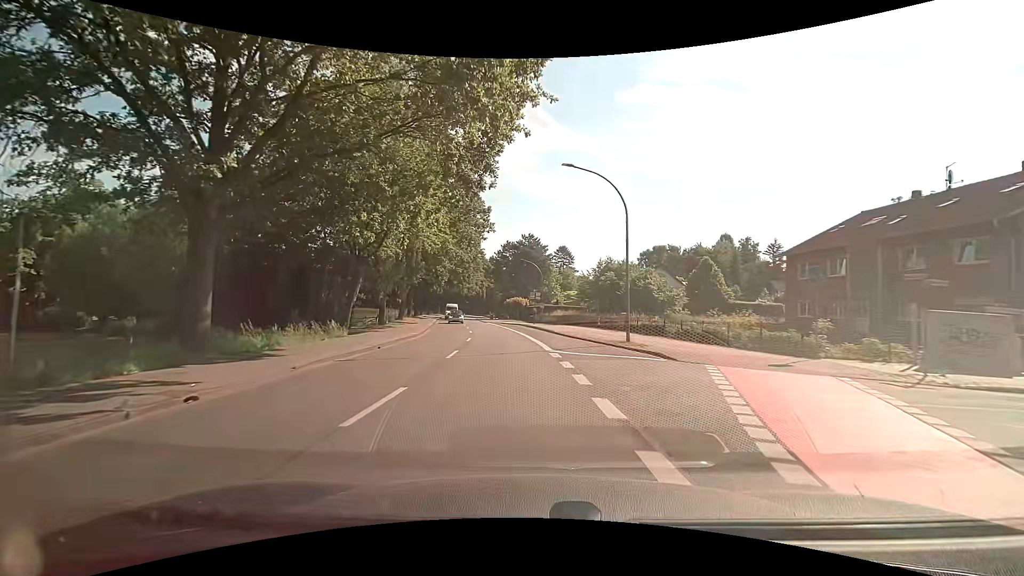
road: tertiary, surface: asphalt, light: Day
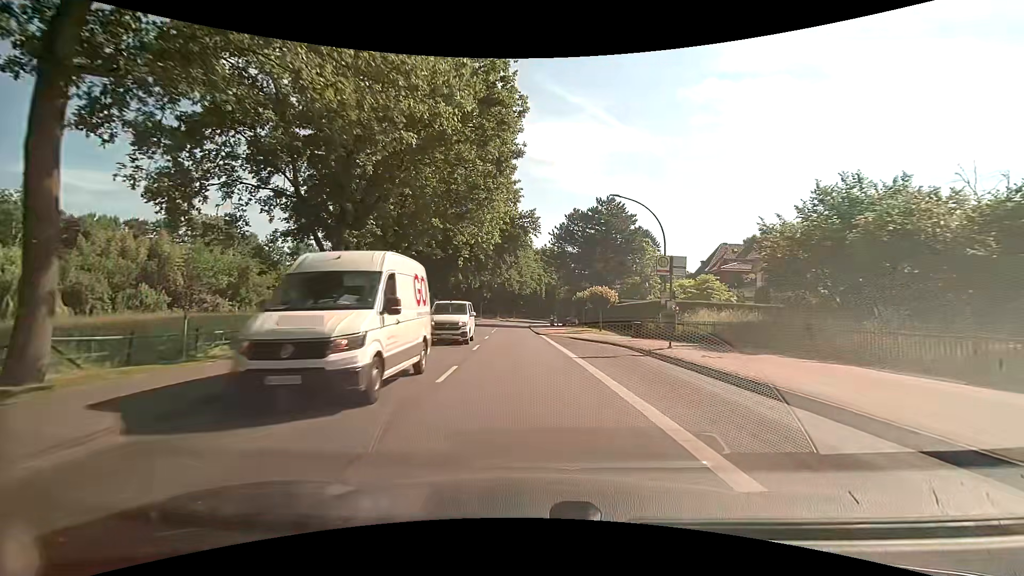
(-2.1, +33.7) m; -7°
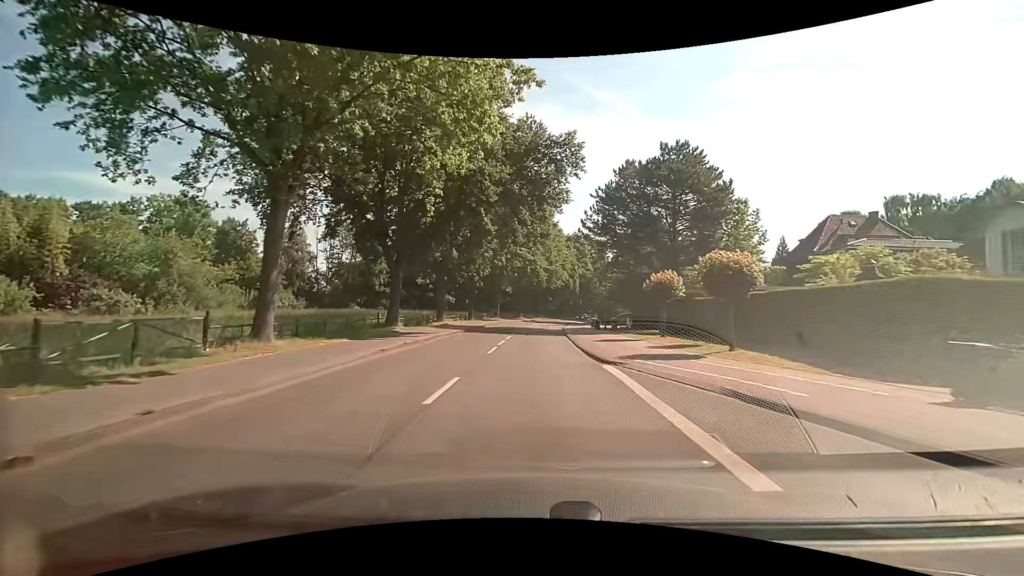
(-0.5, +20.6) m; -3°
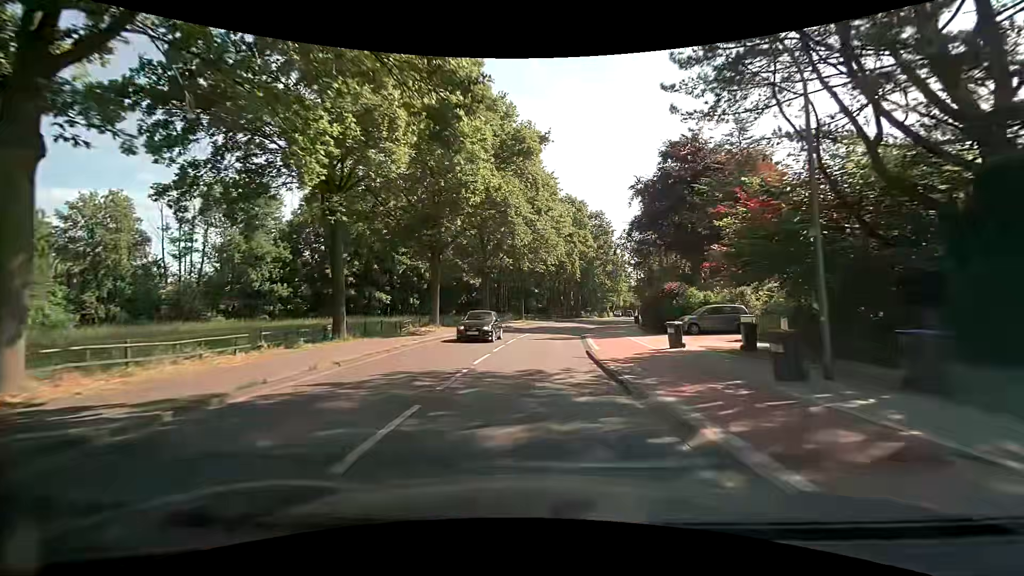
(+0.3, +34.9) m; +2°
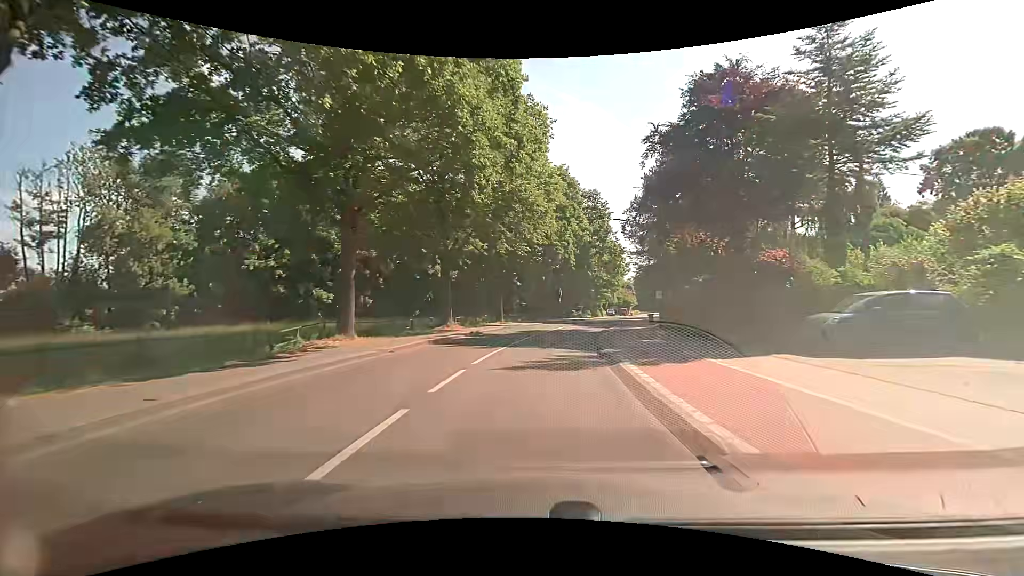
(+0.1, +14.2) m; +1°
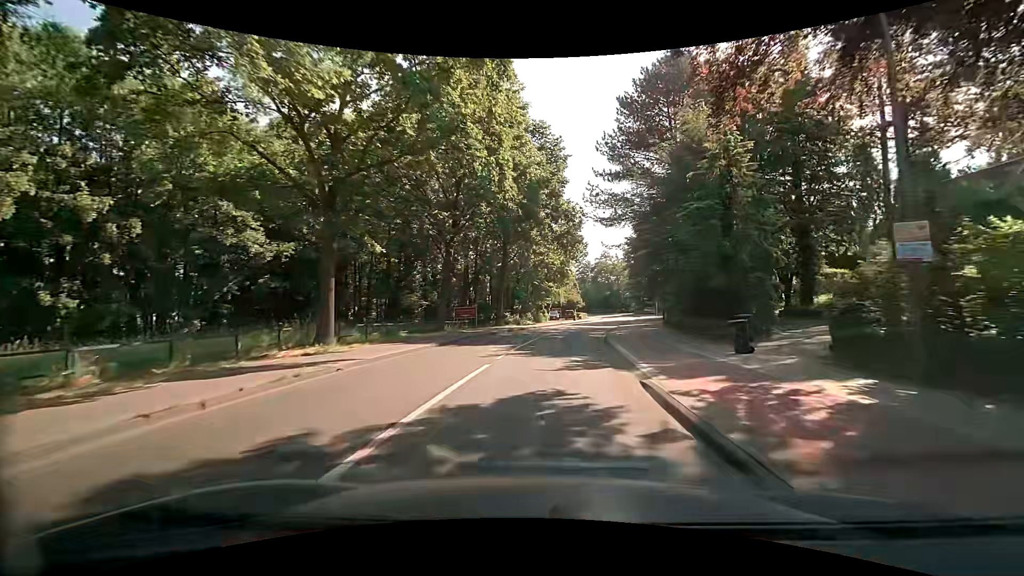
(+1.8, +28.4) m; +7°
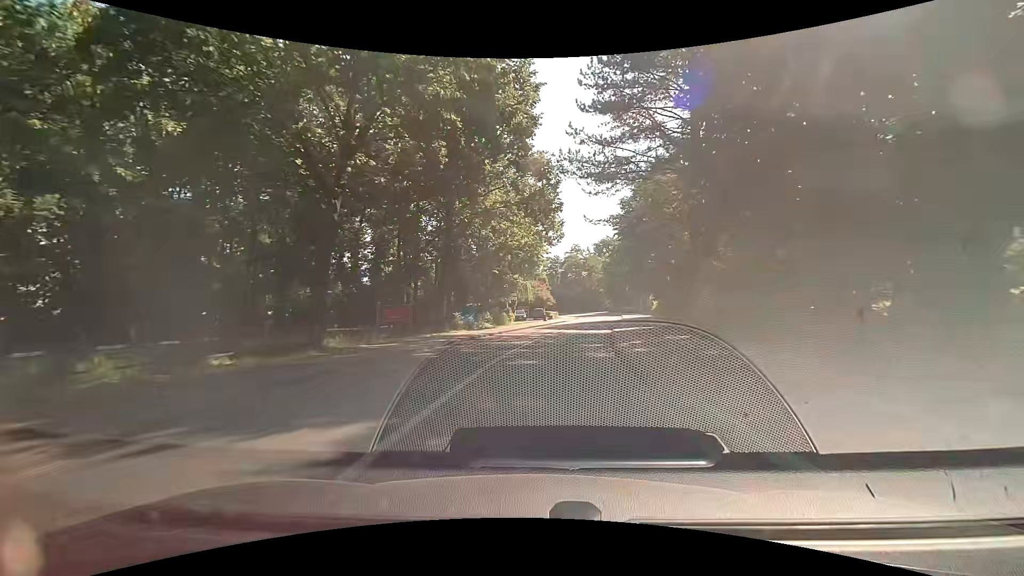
(+0.5, +14.2) m; +5°
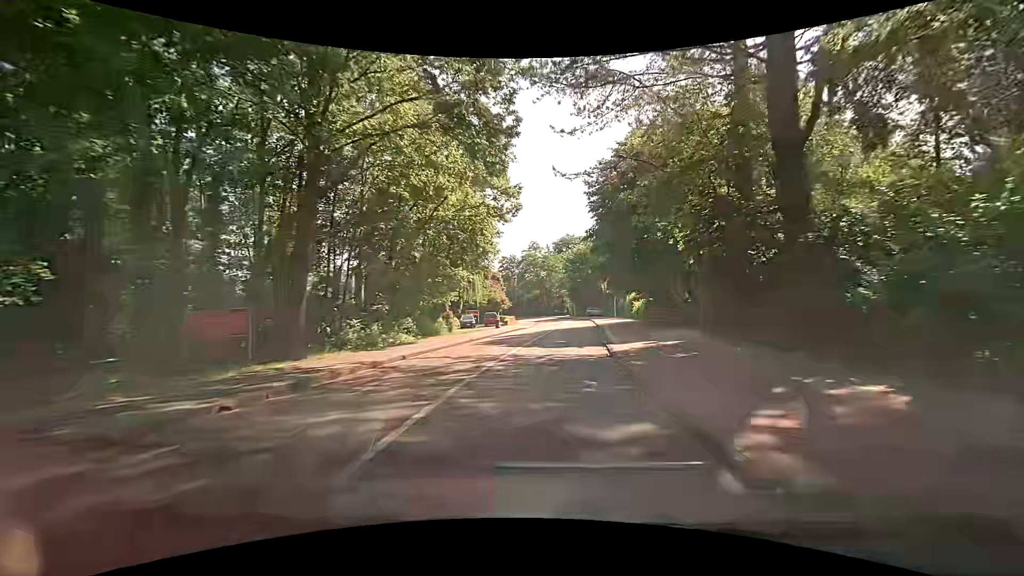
(+0.5, +14.1) m; +3°
(+1, +10) (+2, +20) (+3, +30) (+4, +40) (+5, +50) (+6, +60) (+7, +70) (+7, +80) (+6, +90) (+5, +100) m
